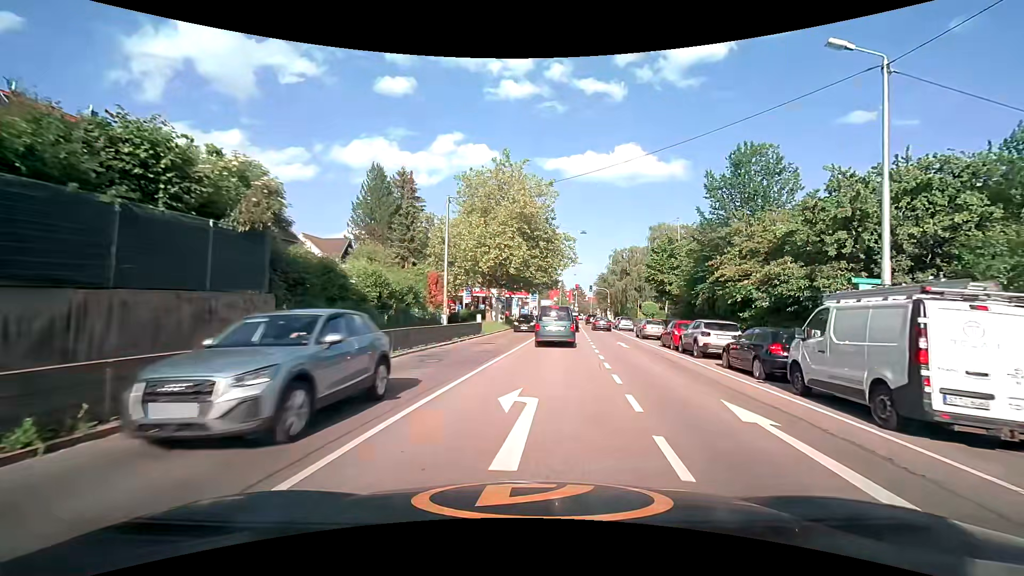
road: secondary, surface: asphalt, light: Day
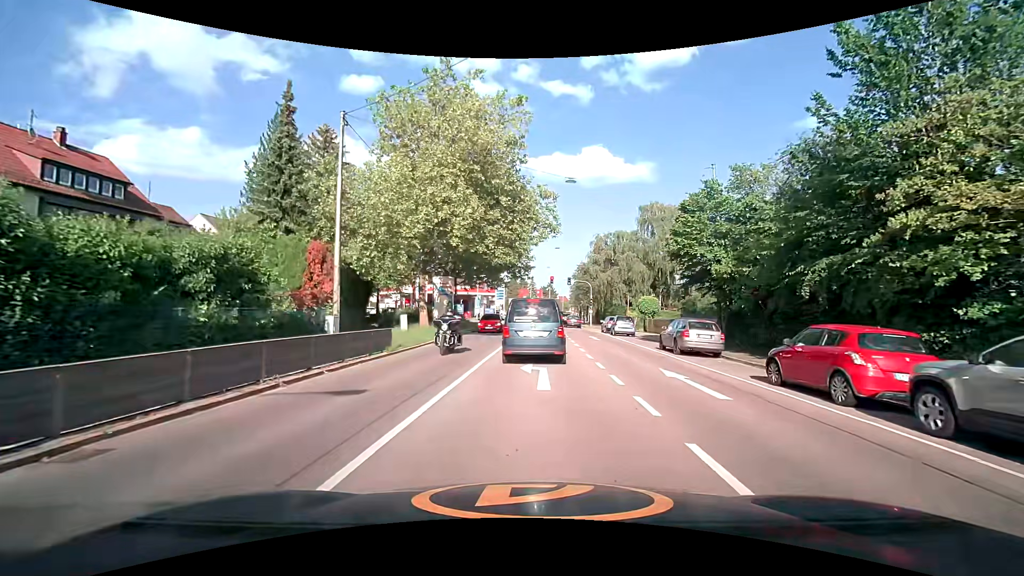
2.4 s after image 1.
(+0.7, +15.1) m; +3°
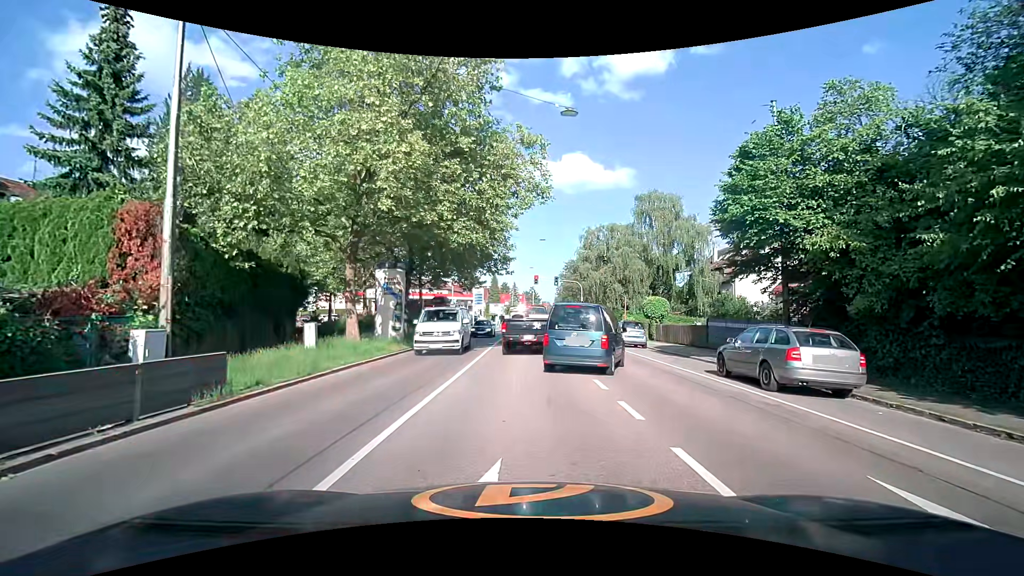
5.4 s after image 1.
(+0.3, +8.8) m; +2°
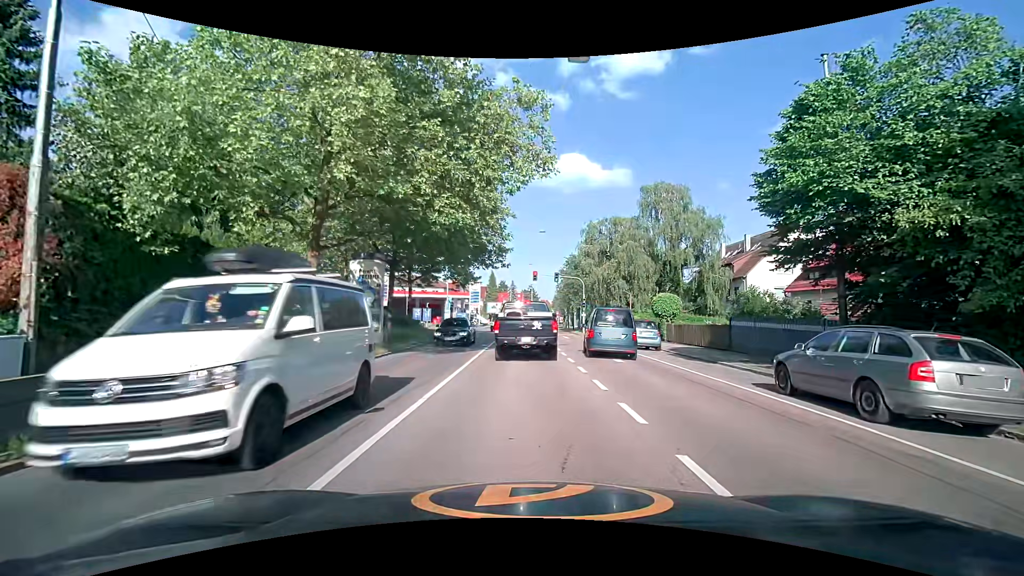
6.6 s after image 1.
(0.0, +3.4) m; -1°
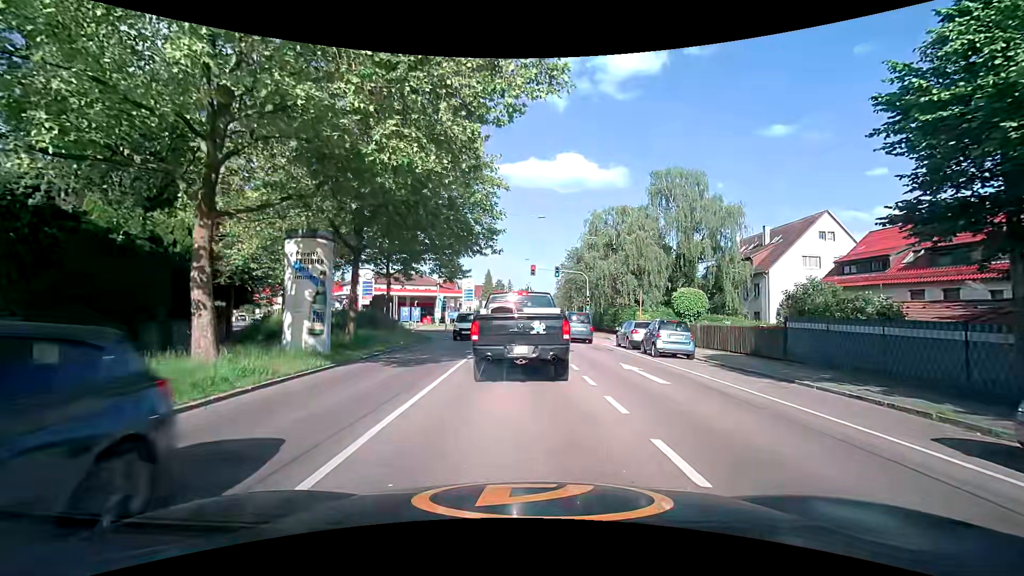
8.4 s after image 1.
(+0.2, +5.4) m; +2°
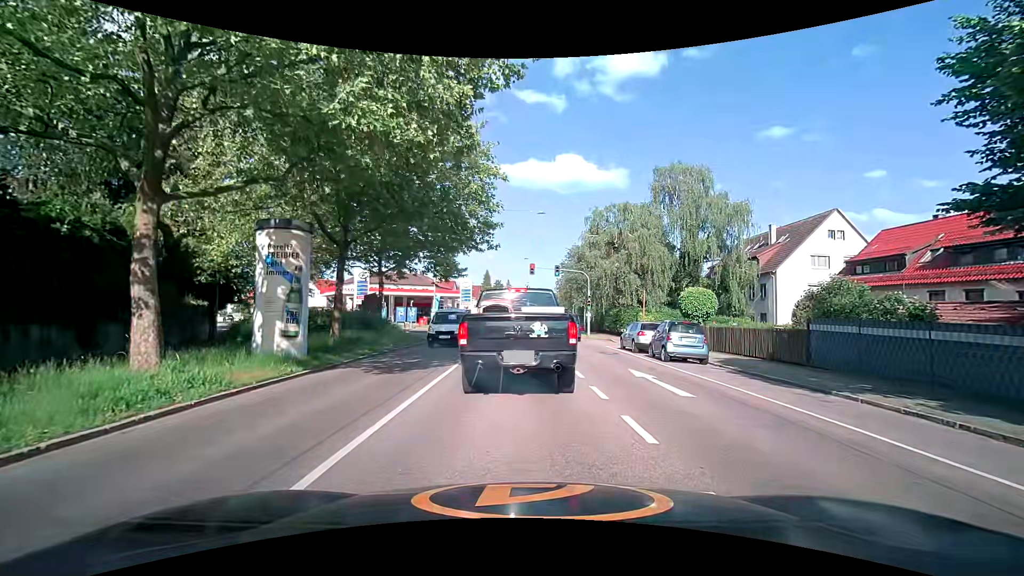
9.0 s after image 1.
(0.0, +1.6) m; +1°
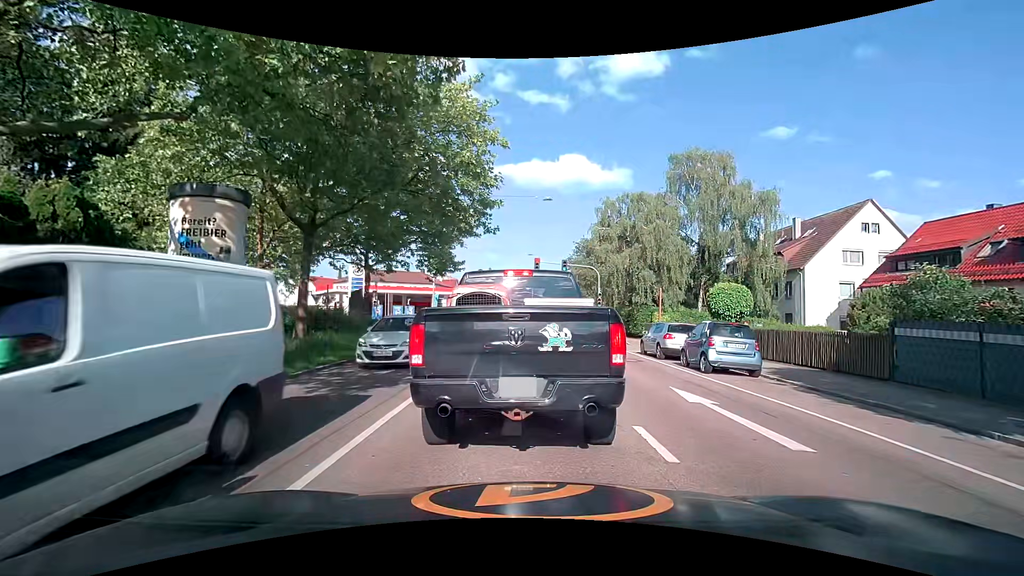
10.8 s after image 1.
(-0.1, +3.5) m; -1°
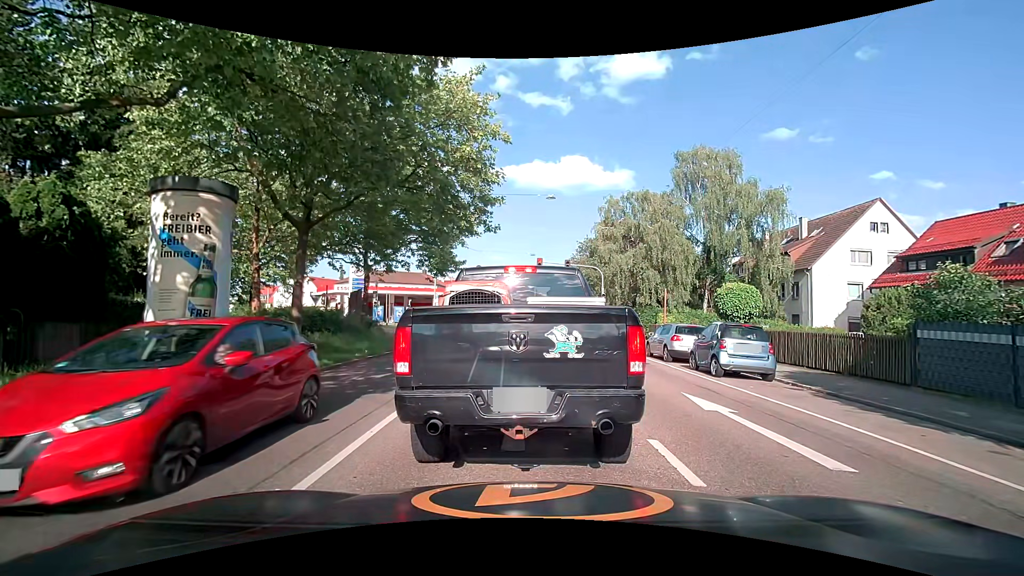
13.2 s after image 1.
(0.0, +0.7) m; 0°
